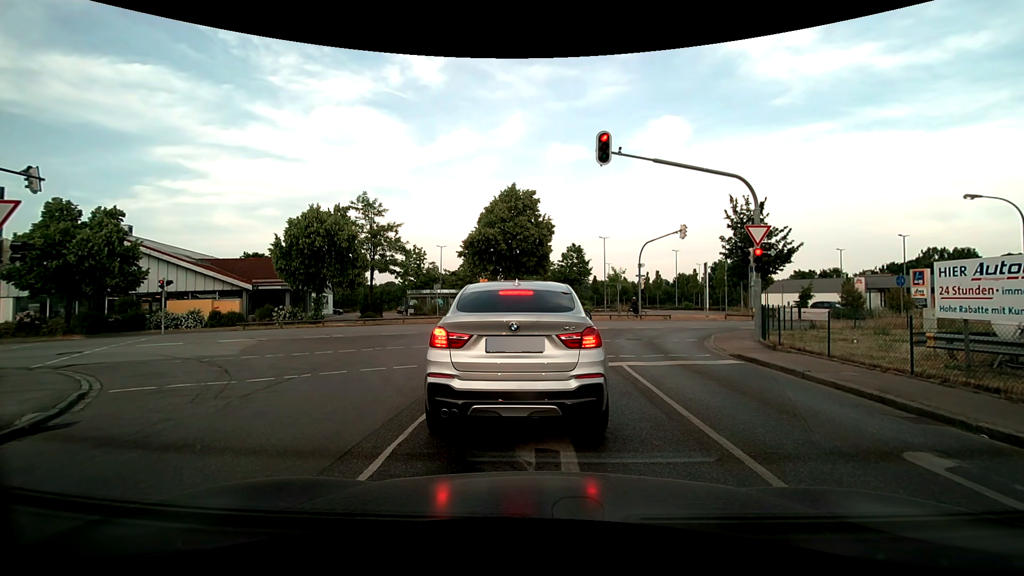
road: residential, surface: asphalt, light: Day
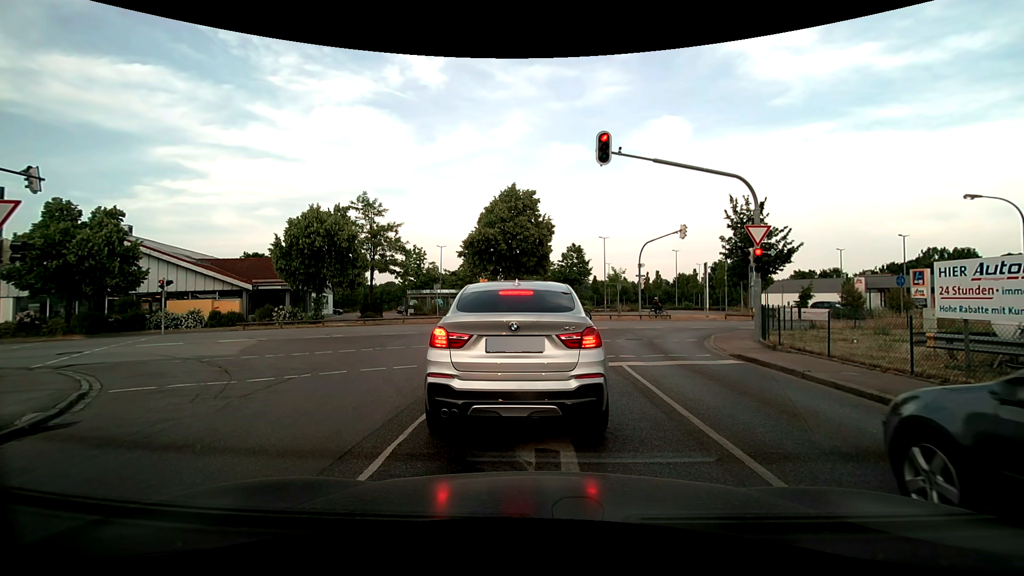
(0.0, 0.0) m; 0°
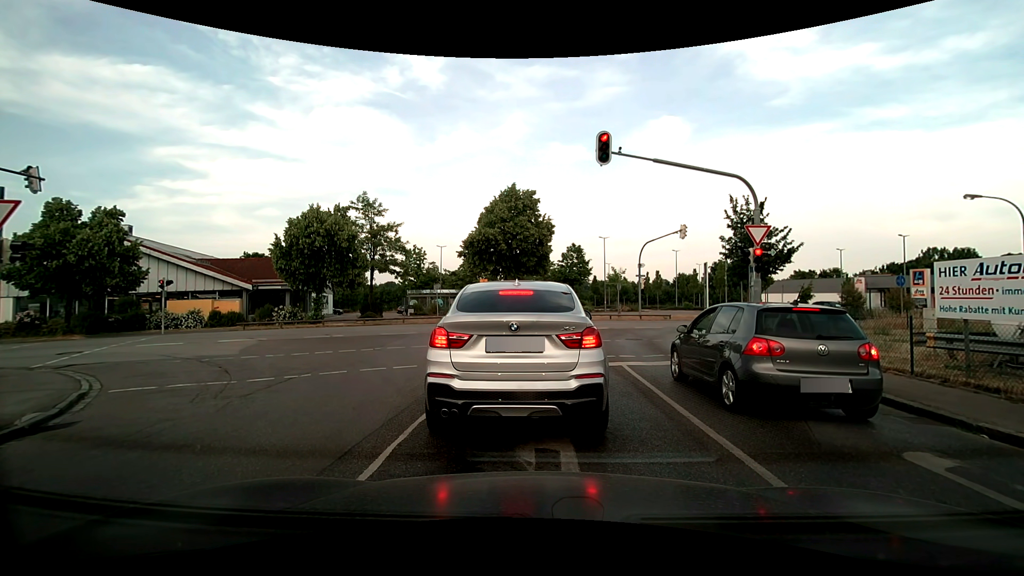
(0.0, 0.0) m; 0°
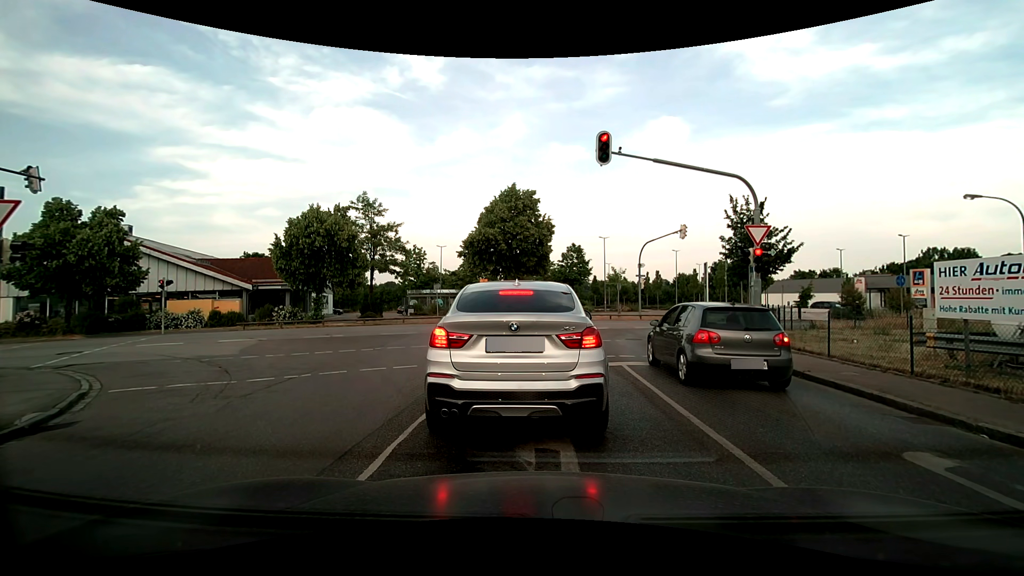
(0.0, 0.0) m; 0°
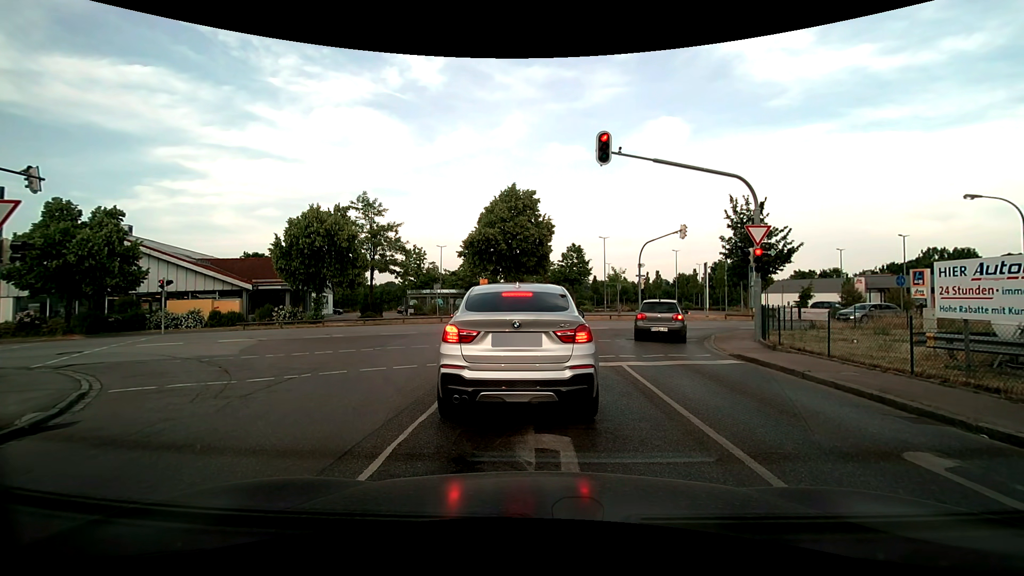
(0.0, 0.0) m; 0°
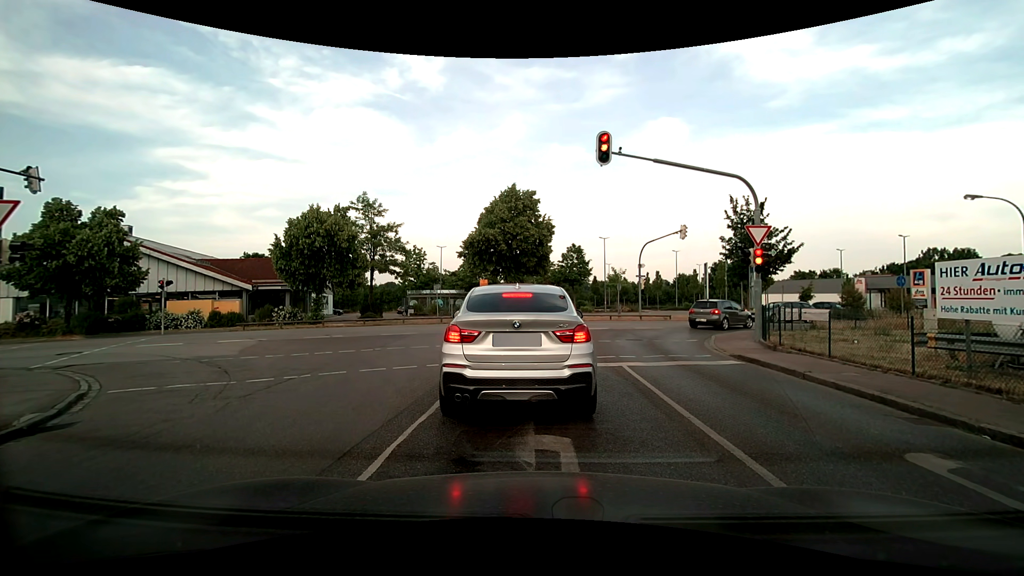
(0.0, 0.0) m; 0°
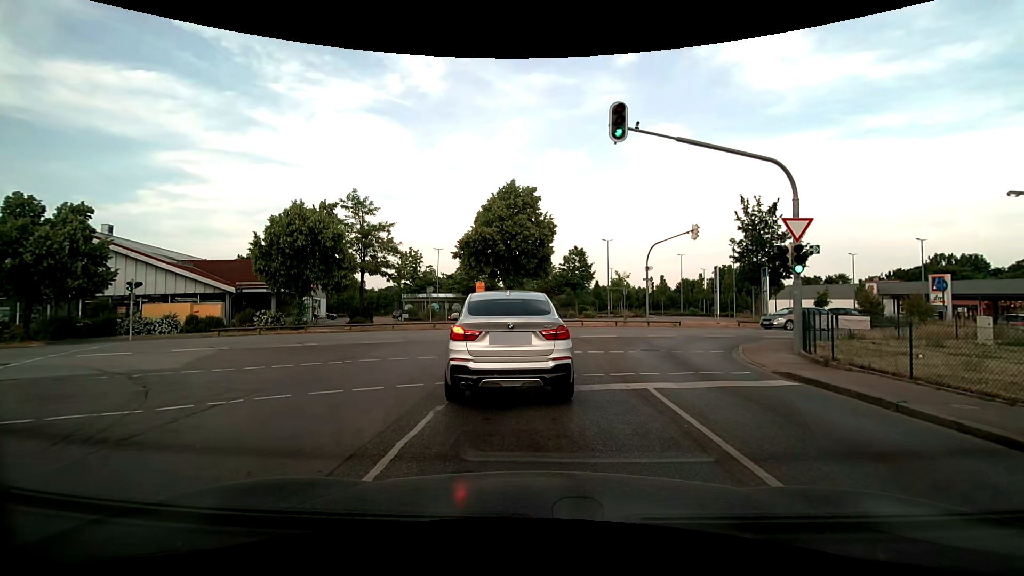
(0.0, +2.7) m; 0°
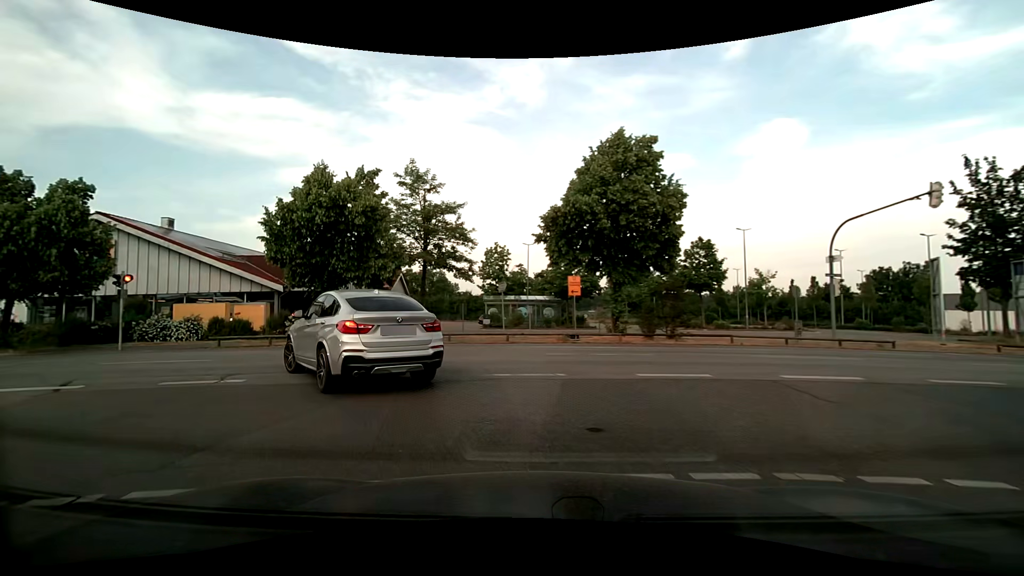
(-0.4, +10.6) m; -11°
(-3, +9) (-10, +16) (-20, +18) (-30, +18) (-40, +16) (-50, +14) (-60, +13) (-70, +12) (-80, +11) (-89, +9) m
